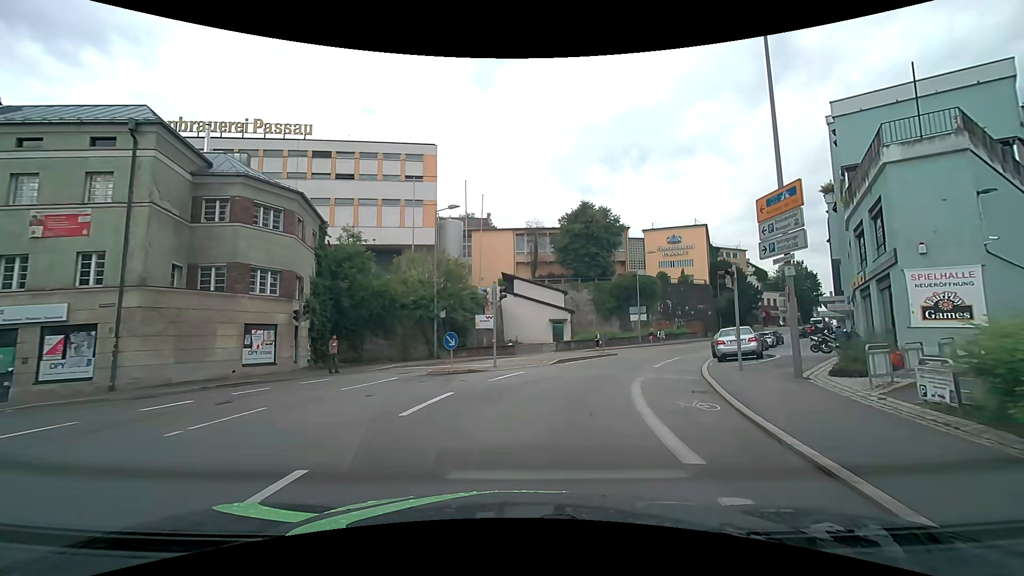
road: residential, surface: asphalt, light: Day
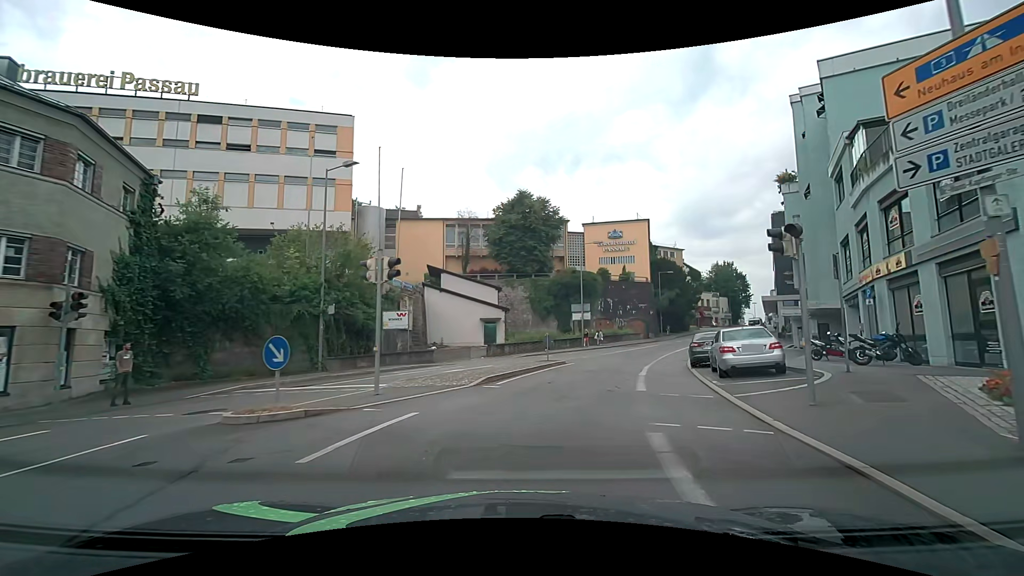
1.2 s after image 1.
(+0.5, +8.1) m; +8°
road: tertiary
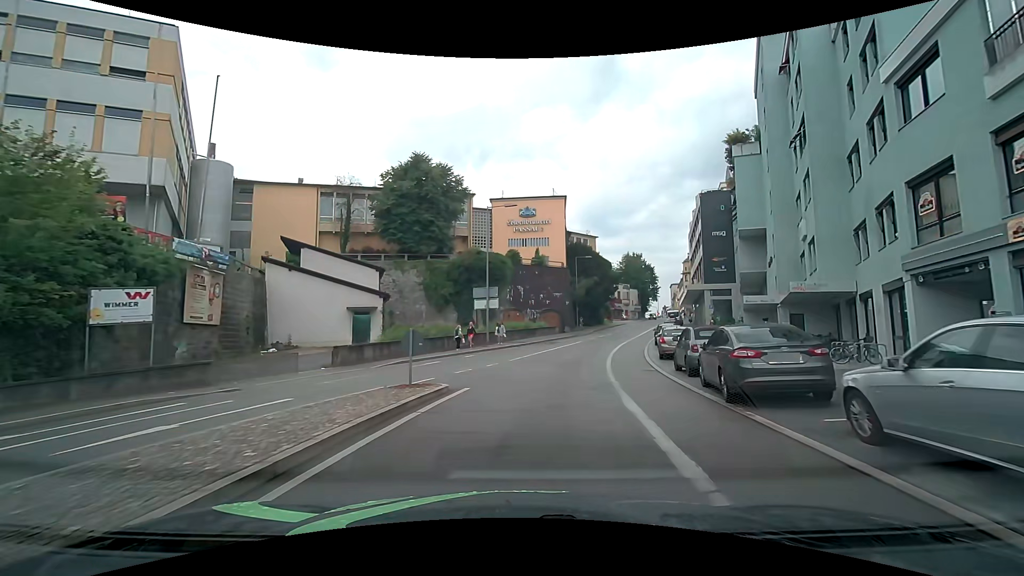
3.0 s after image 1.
(+1.4, +13.1) m; +11°
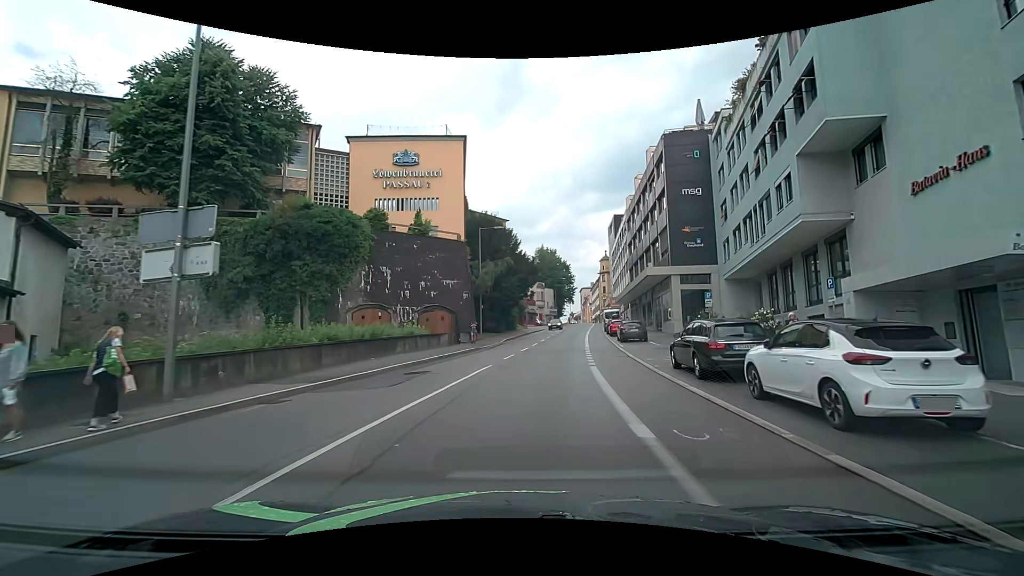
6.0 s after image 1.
(+2.6, +24.5) m; +10°
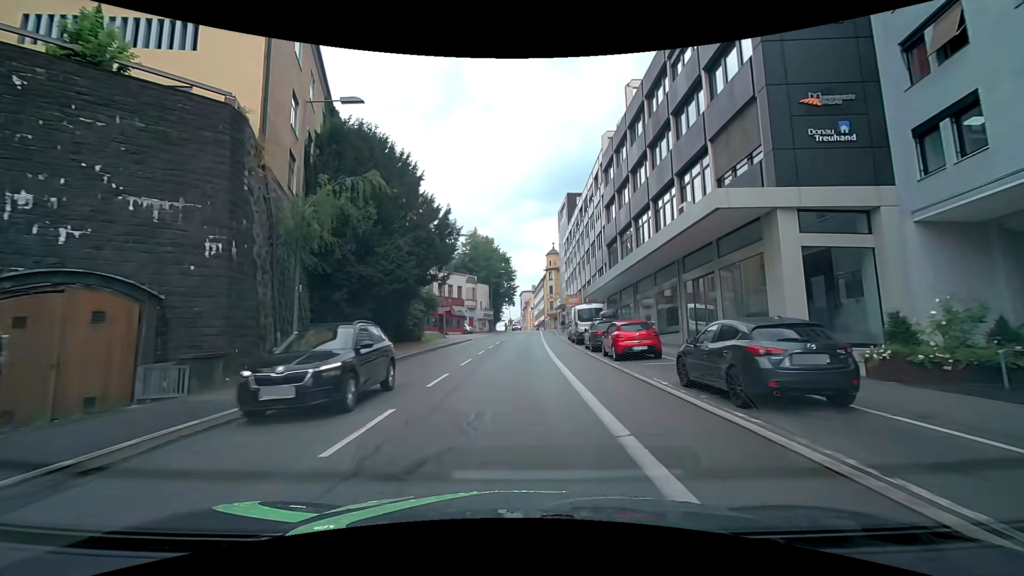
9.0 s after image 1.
(+2.4, +26.6) m; +8°
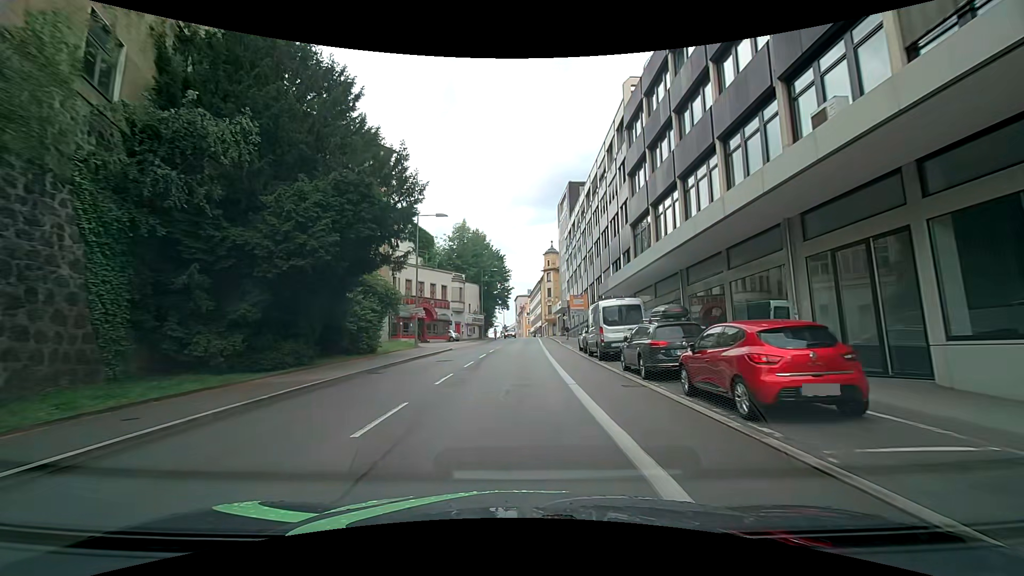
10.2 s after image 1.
(0.0, +11.0) m; +1°
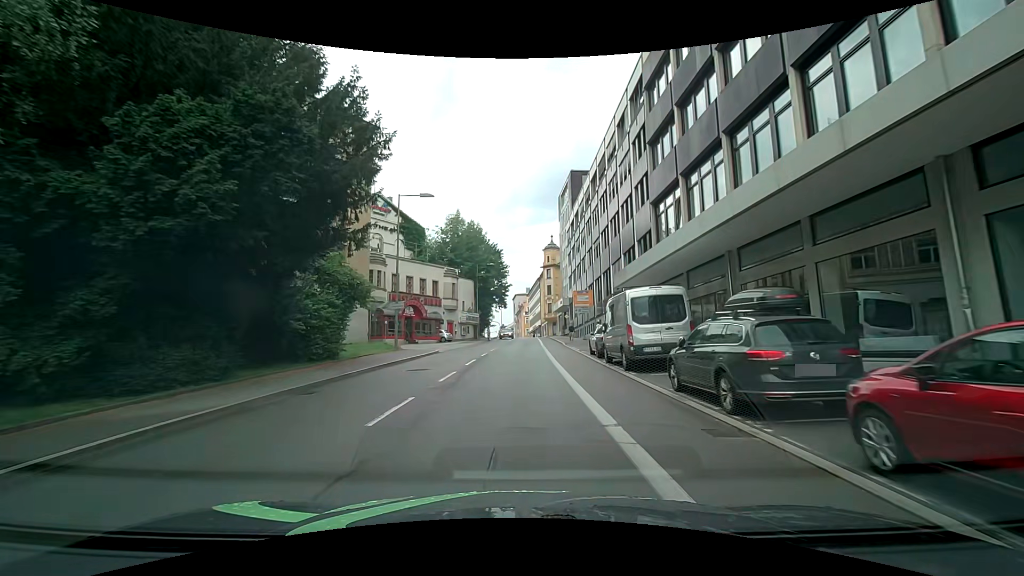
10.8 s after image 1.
(-0.1, +5.5) m; 0°
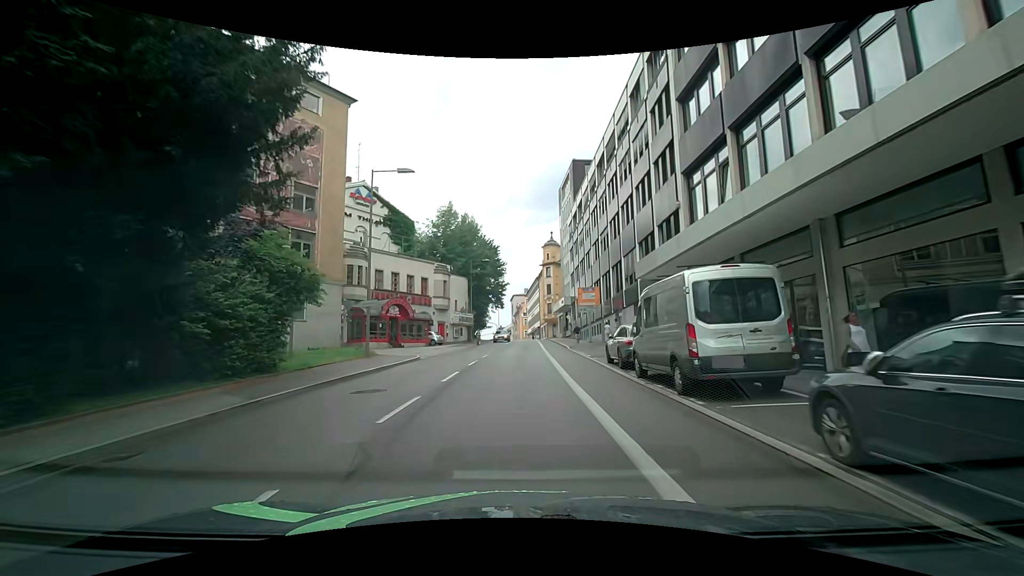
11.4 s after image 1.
(-0.1, +5.5) m; -1°
(0, +10) (0, +20) (+1, +30) (+1, +40) (+2, +50) (+2, +60) (+2, +70) (+2, +80) (+2, +90) (+1, +100) m
